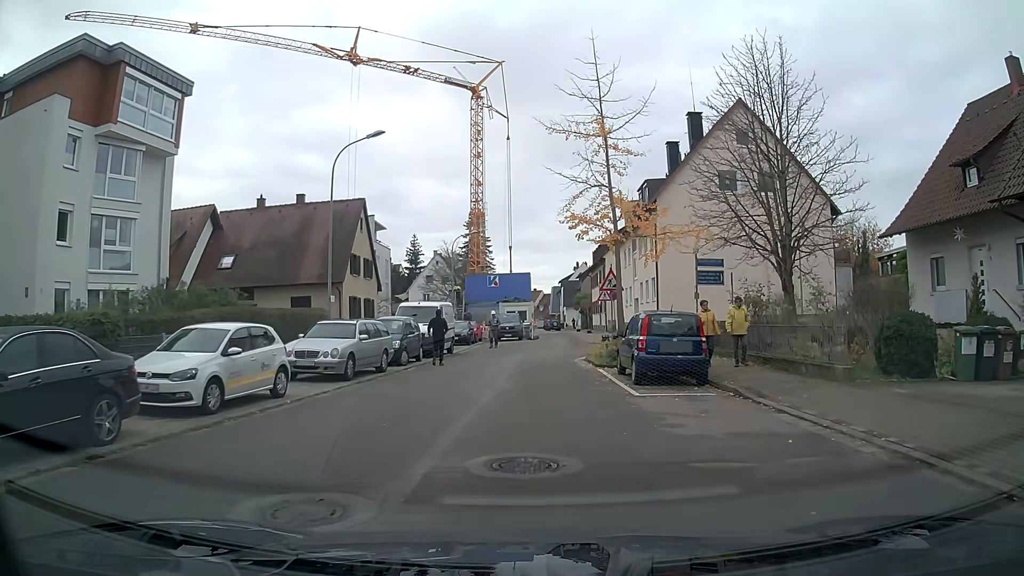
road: residential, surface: asphalt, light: Day
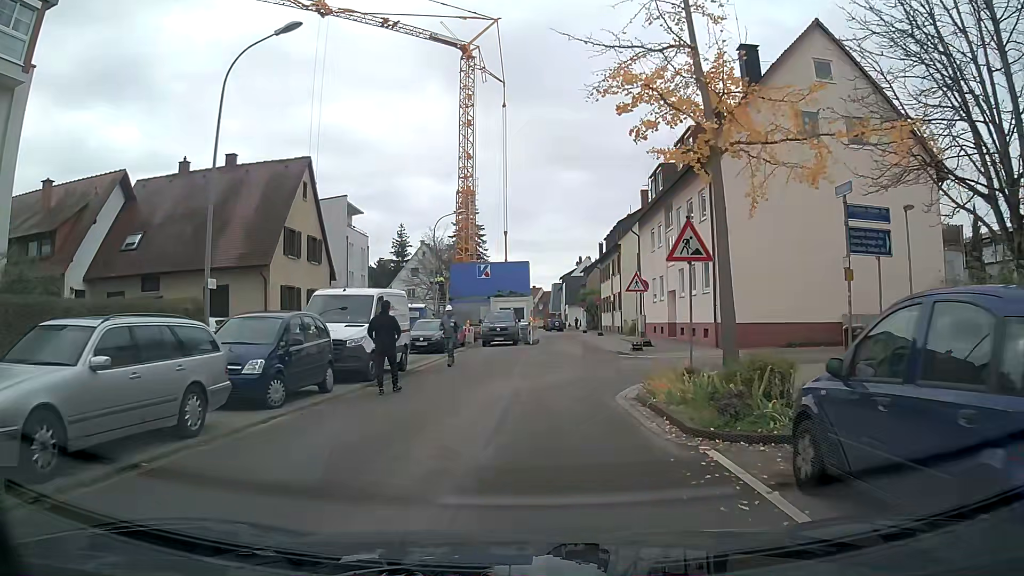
(0.0, +11.2) m; 0°
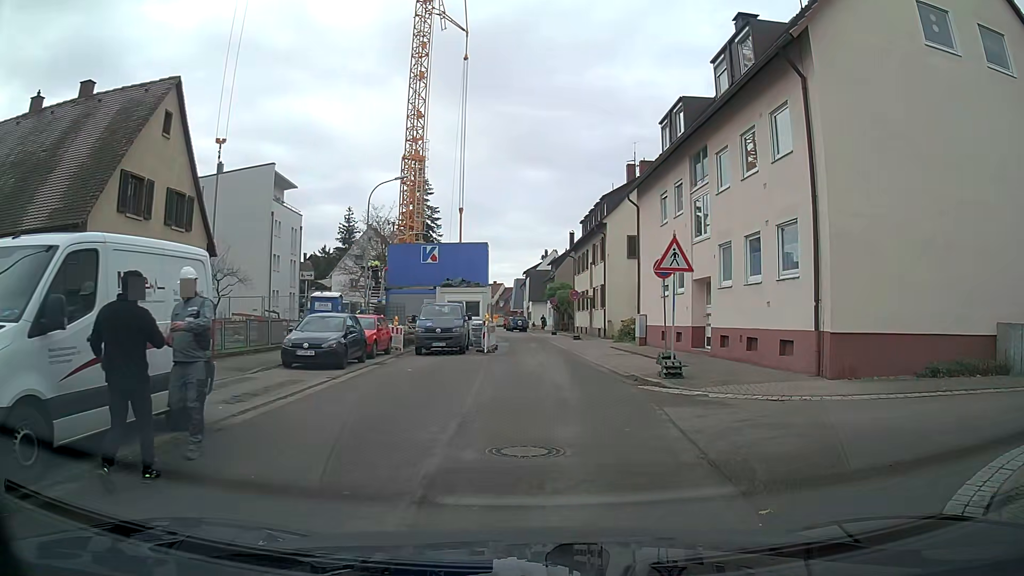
(+0.2, +11.0) m; +5°
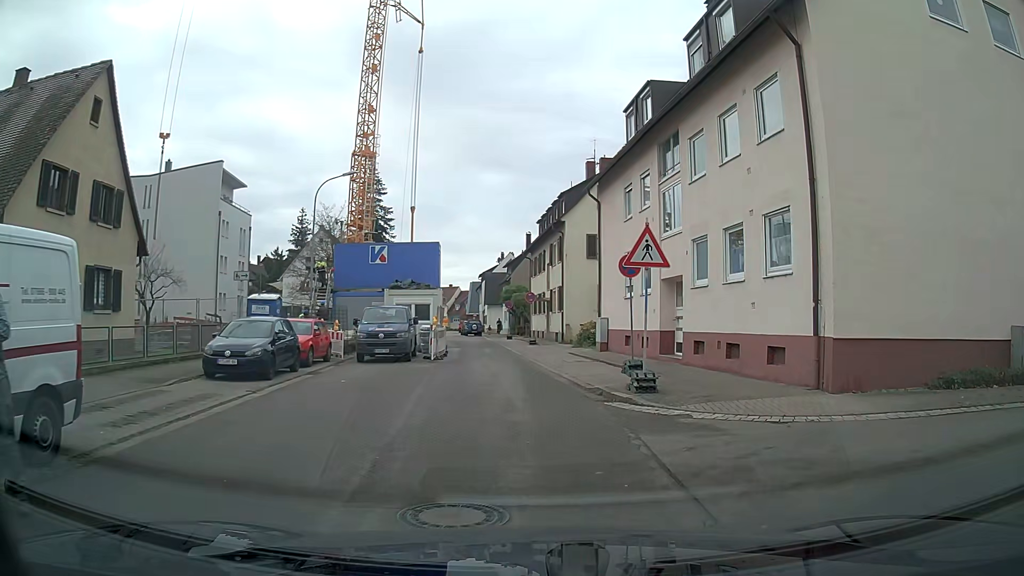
(+0.1, +2.1) m; +4°
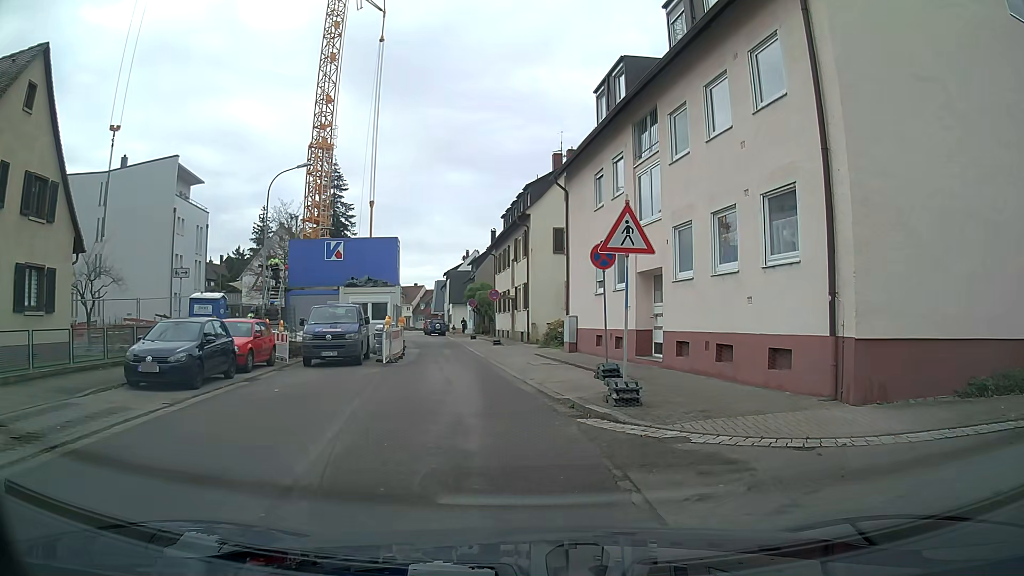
(0.0, +2.1) m; +1°
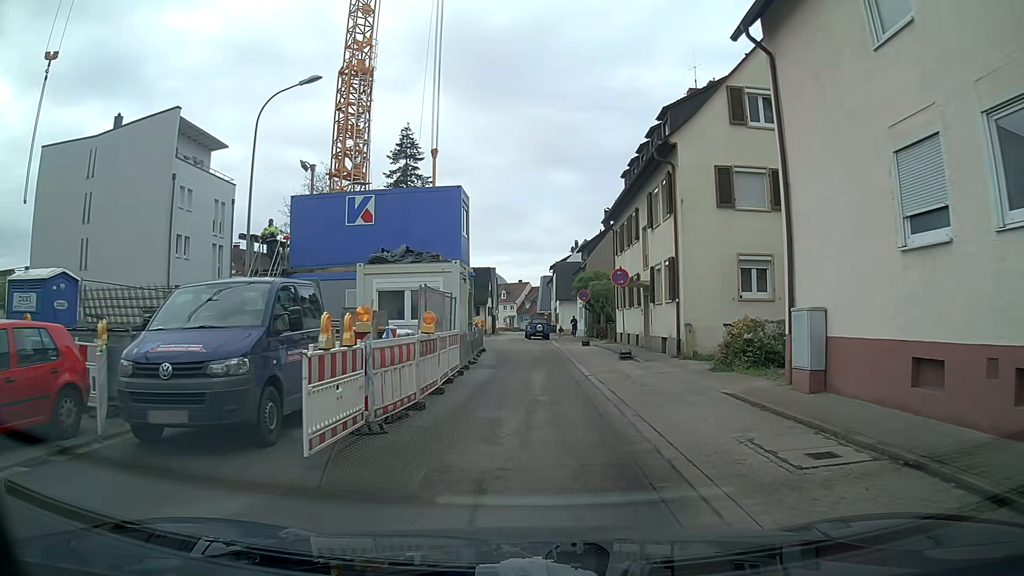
(-1.3, +14.4) m; -9°
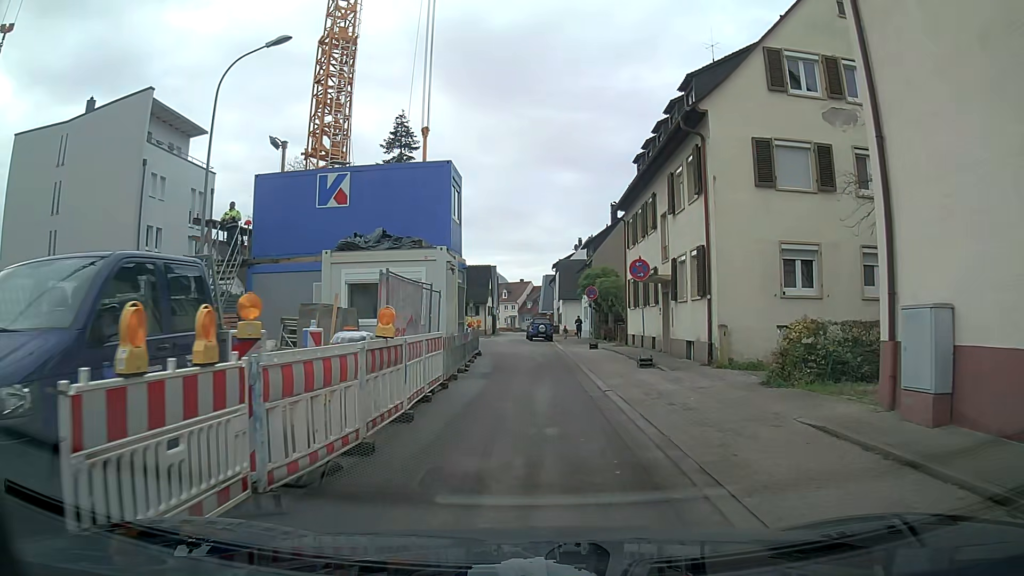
(0.0, +3.6) m; 0°
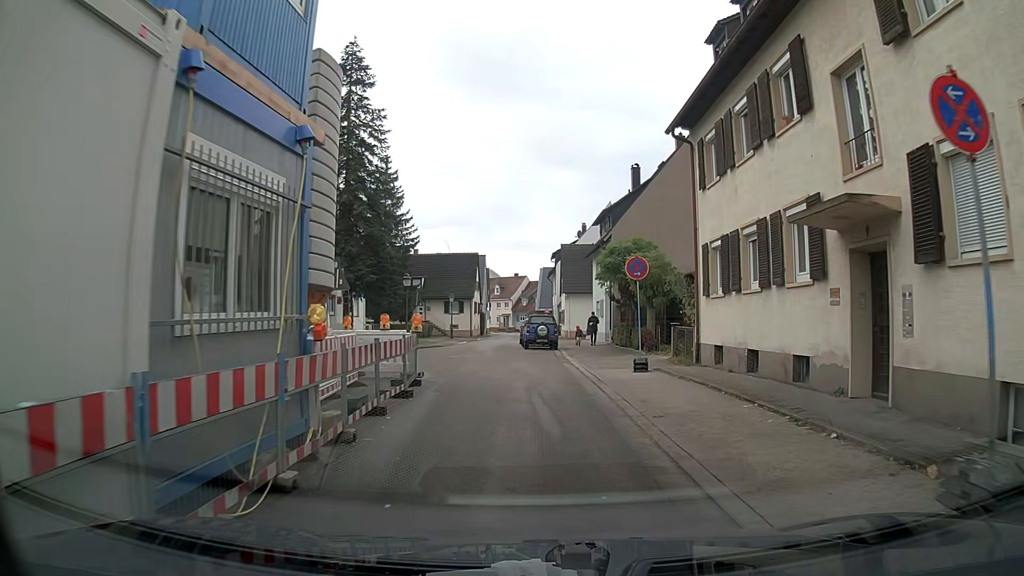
(0.0, +14.9) m; 0°
(0, +10) (-1, +20) (-2, +30) (-3, +40) (-3, +50) (-3, +60) (-3, +70) (-3, +80) (-3, +90) (-2, +100) m
